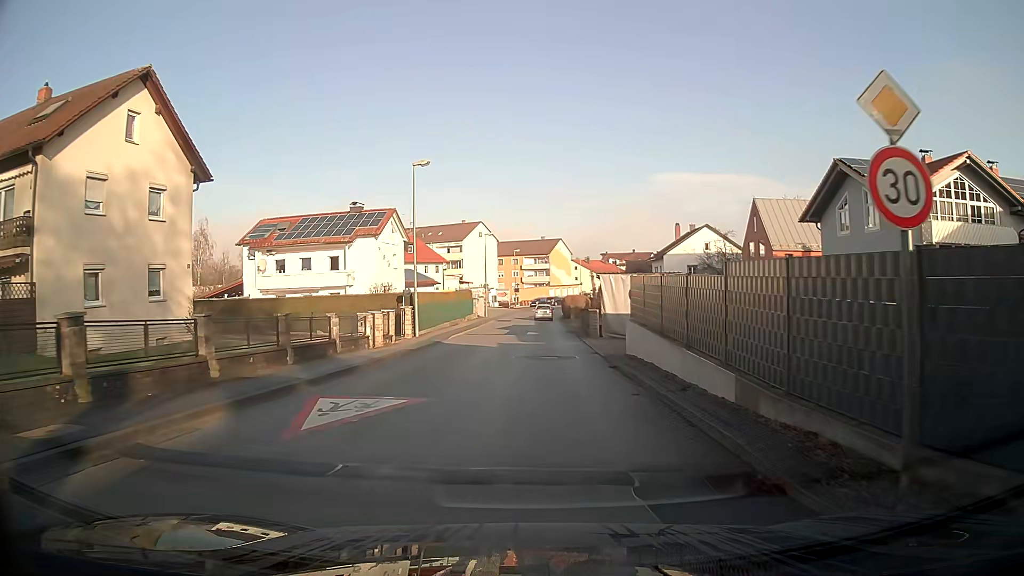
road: unclassified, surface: asphalt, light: Day
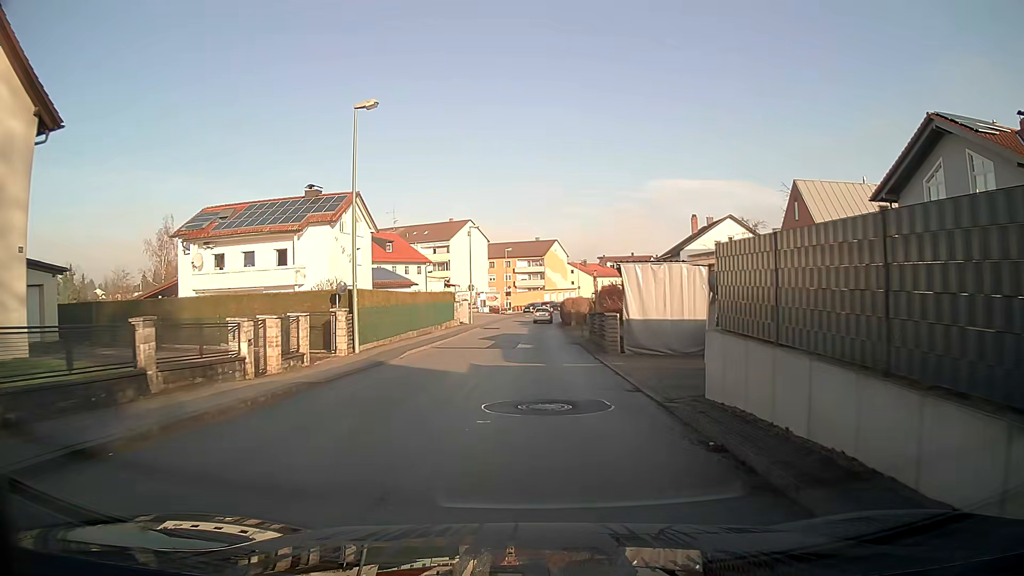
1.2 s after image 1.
(0.0, +9.9) m; 0°
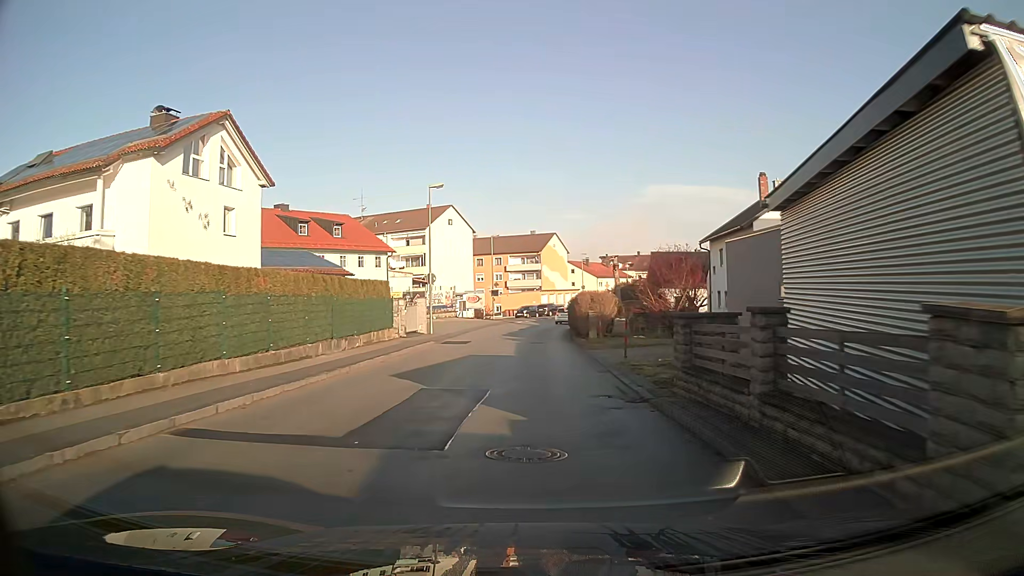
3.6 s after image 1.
(+0.1, +19.8) m; 0°
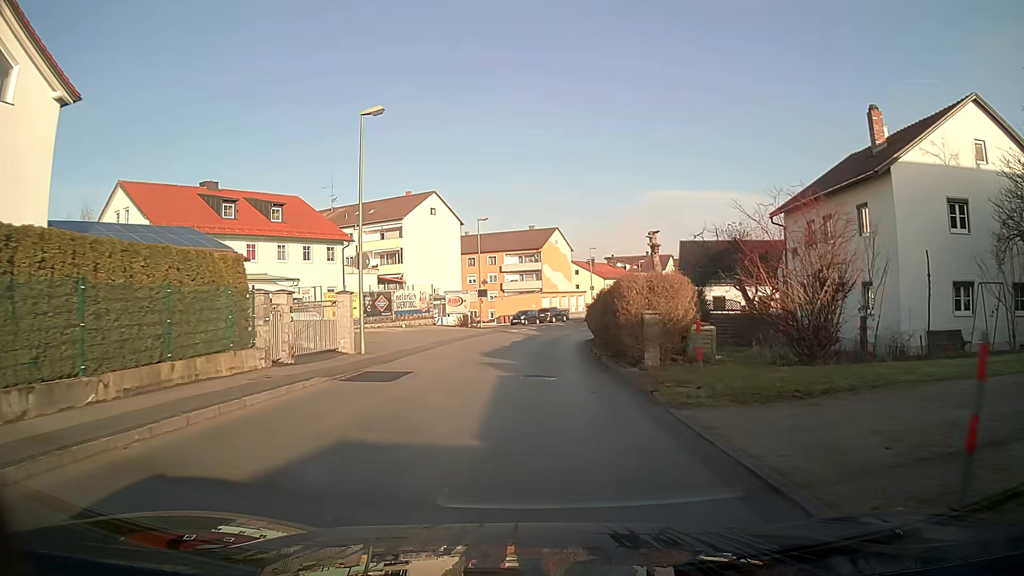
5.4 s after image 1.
(0.0, +14.9) m; 0°
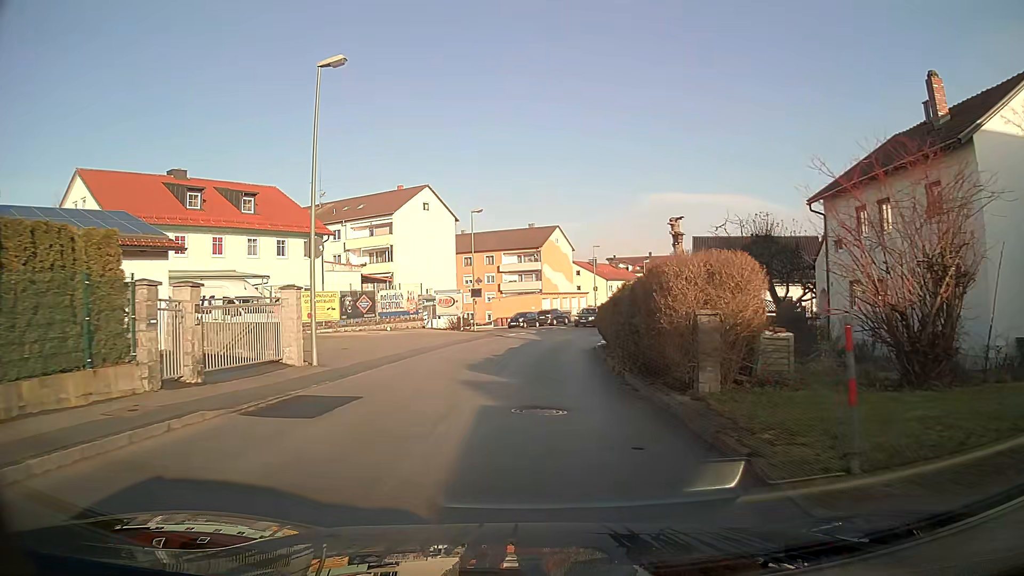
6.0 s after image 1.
(0.0, +4.9) m; 0°
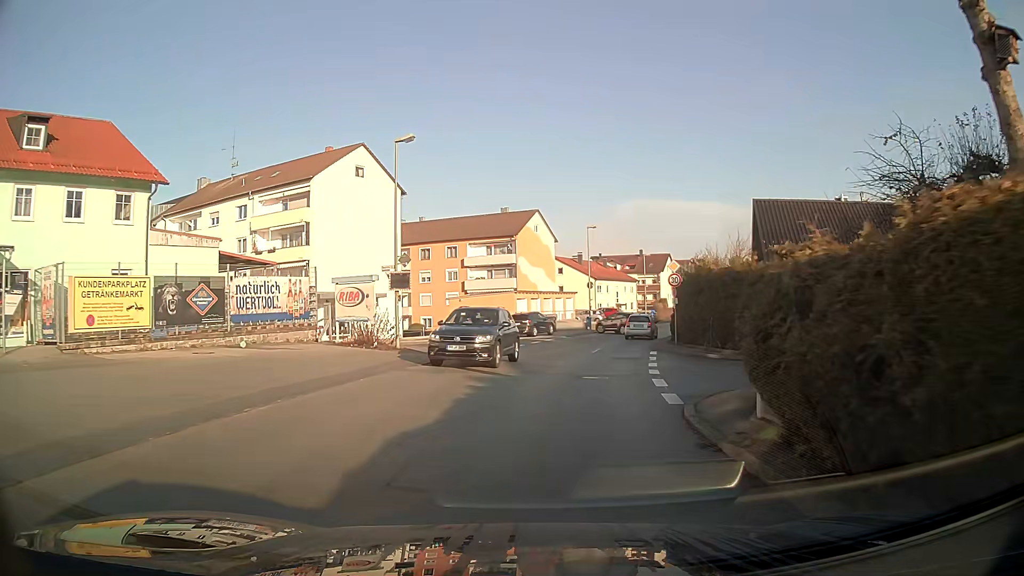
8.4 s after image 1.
(+0.3, +19.7) m; +3°
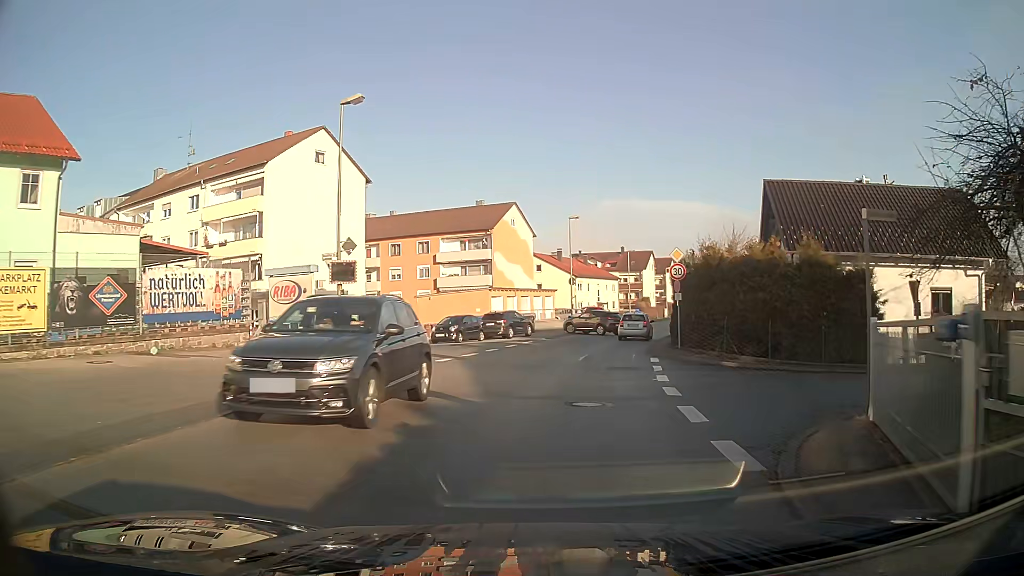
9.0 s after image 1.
(+0.1, +4.9) m; +2°
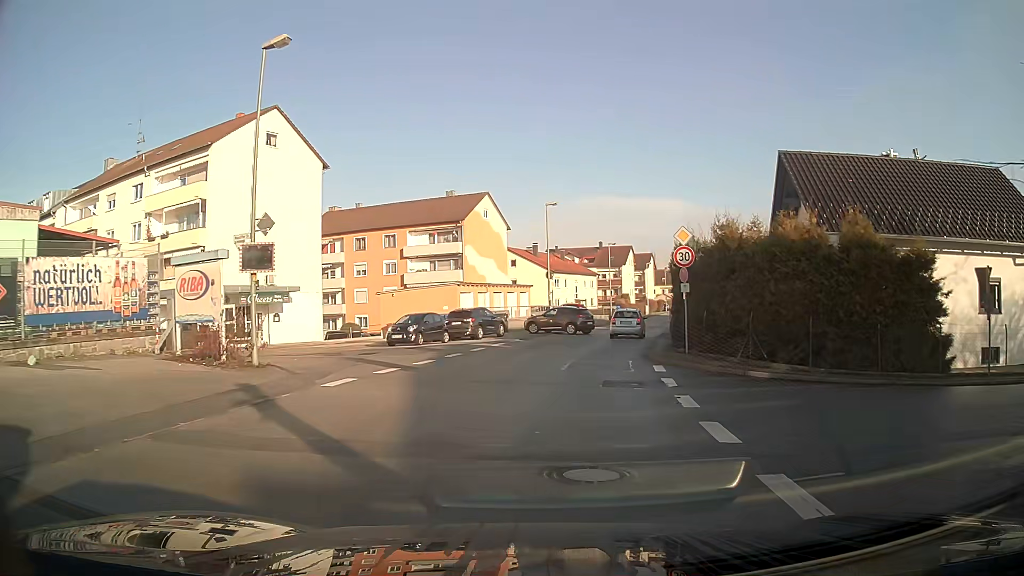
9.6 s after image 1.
(+0.1, +4.9) m; +2°
(0, +10) (+1, +20) (+3, +30) (+5, +40) (+8, +49) (+10, +59) (+12, +69) (+15, +78) (+17, +88) (+20, +98) m
